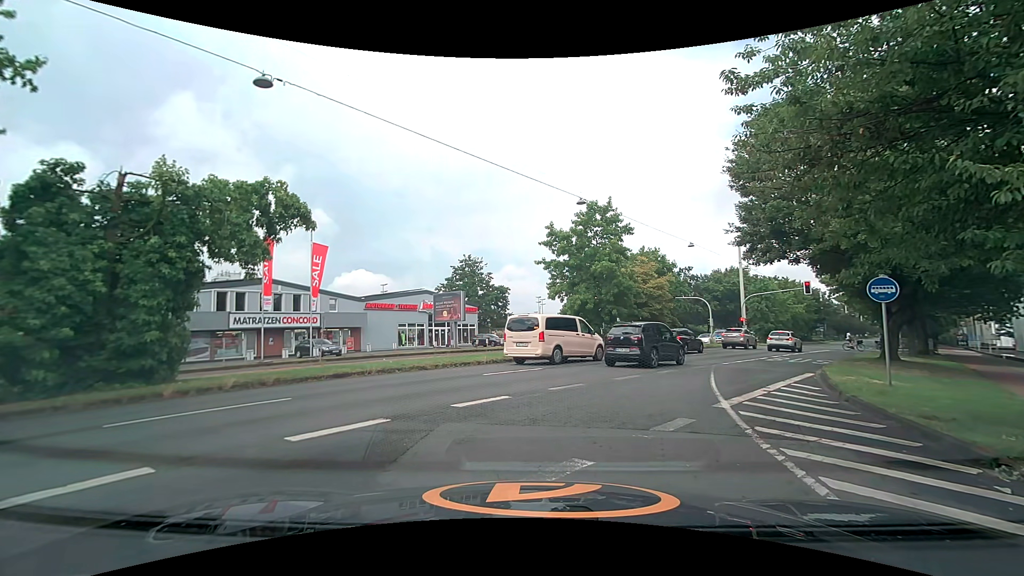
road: primary_link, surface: asphalt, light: Day
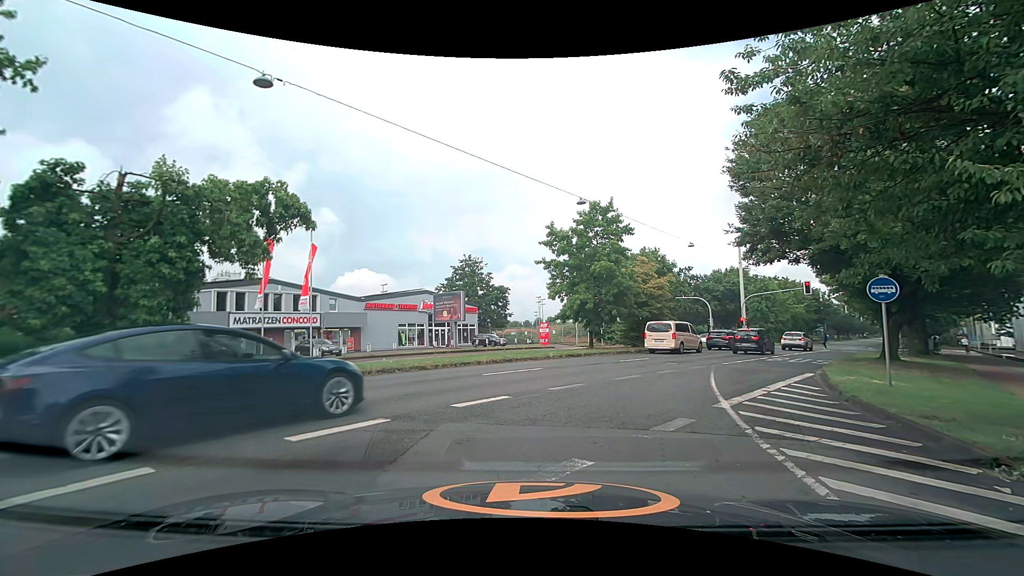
(0.0, 0.0) m; 0°
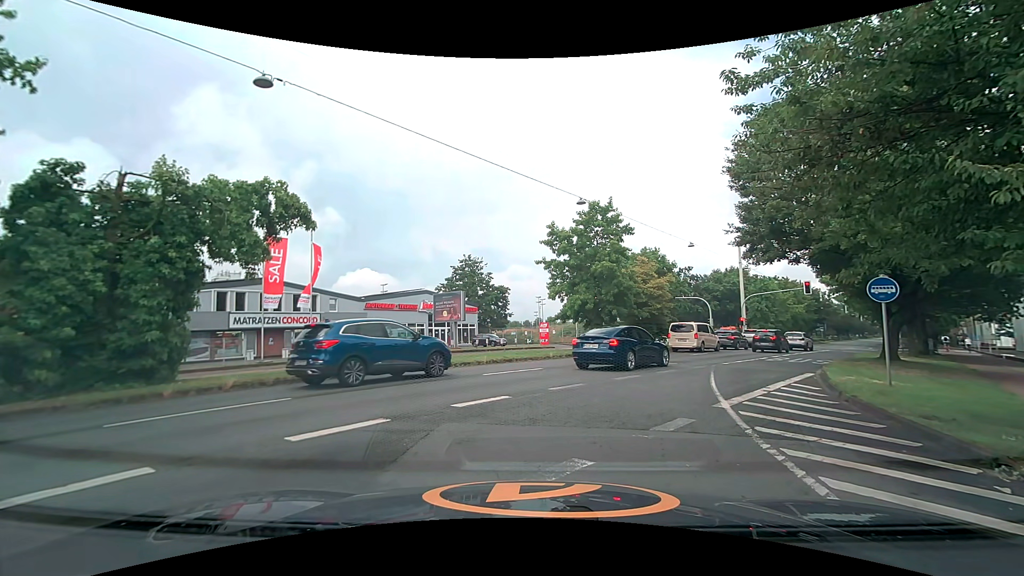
(0.0, 0.0) m; 0°
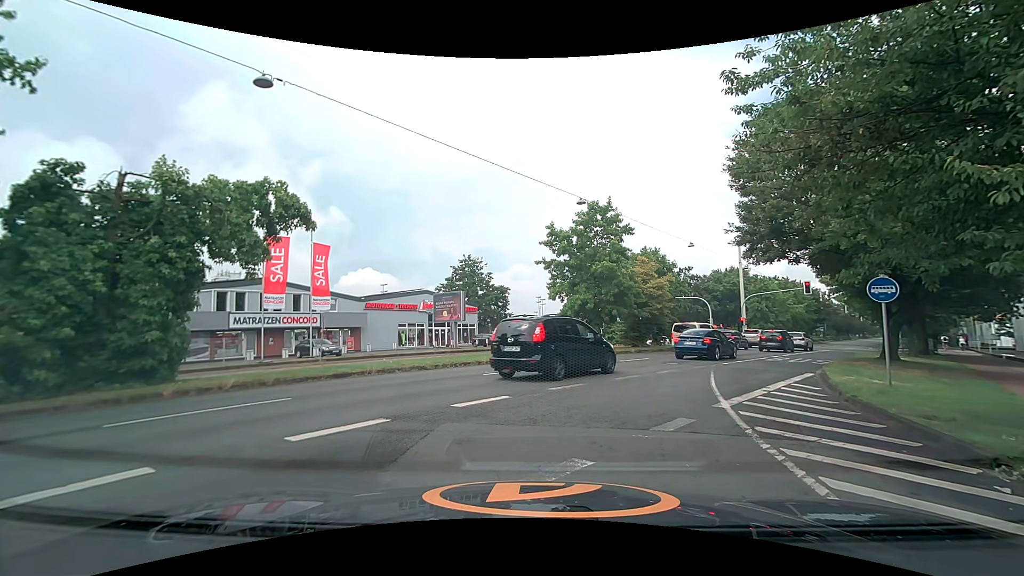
(0.0, 0.0) m; 0°
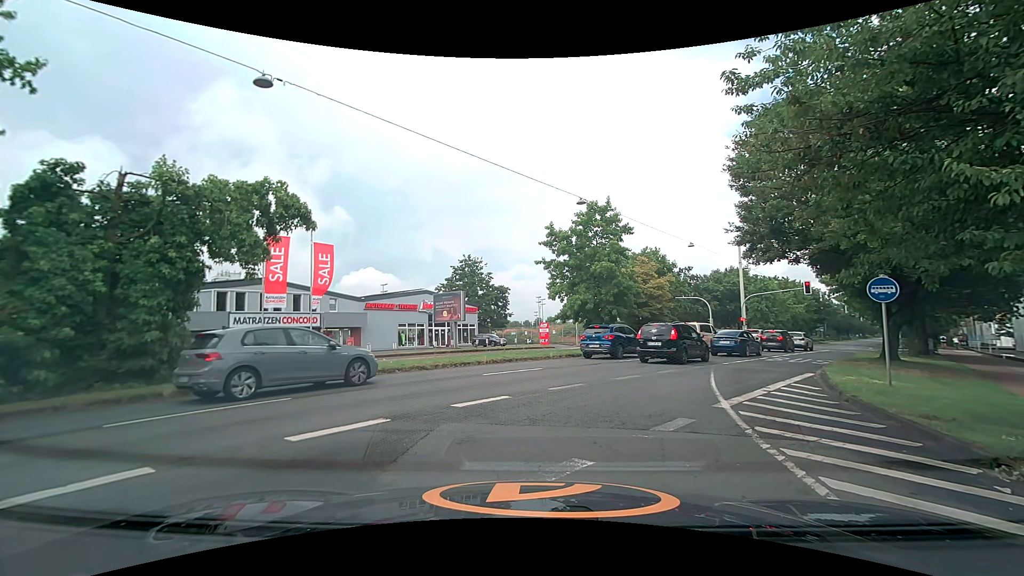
(0.0, 0.0) m; 0°
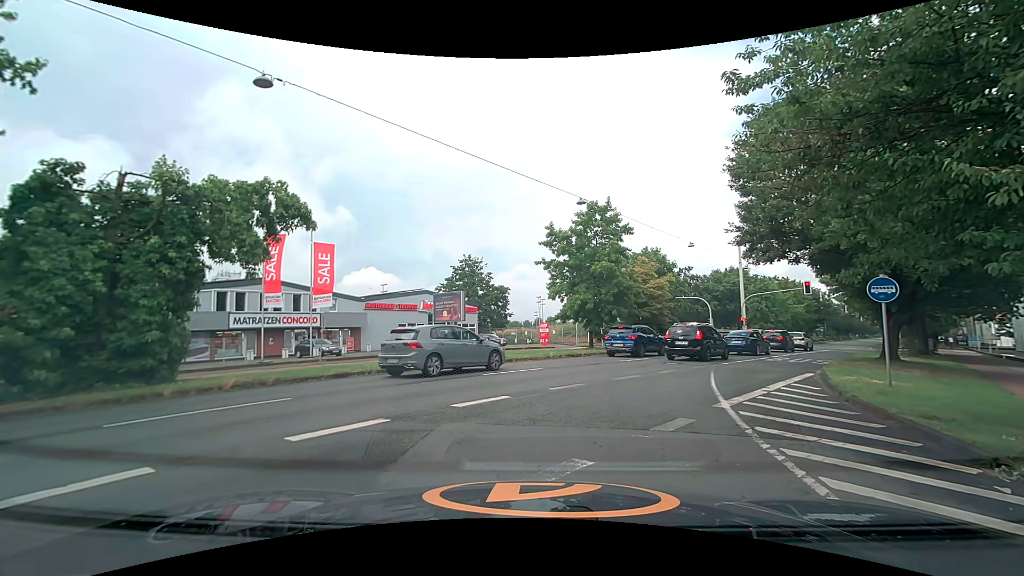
(0.0, 0.0) m; 0°
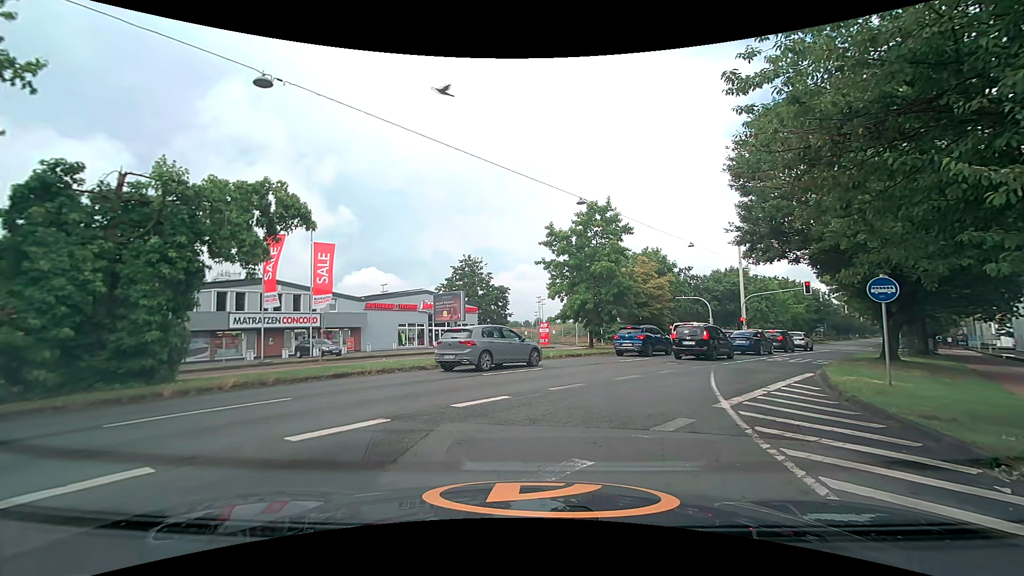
(0.0, 0.0) m; 0°
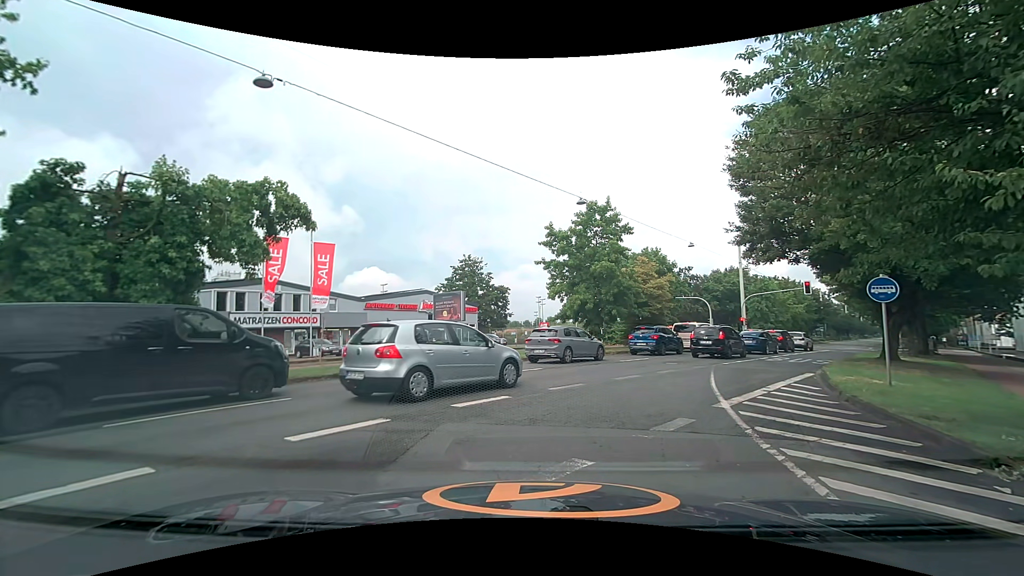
(0.0, 0.0) m; 0°
(0, +10) (+3, +19) (+8, +28) (+14, +36) (+19, +45) (+25, +53) (+31, +61) (+36, +69) (+42, +78) (+47, +86) m
